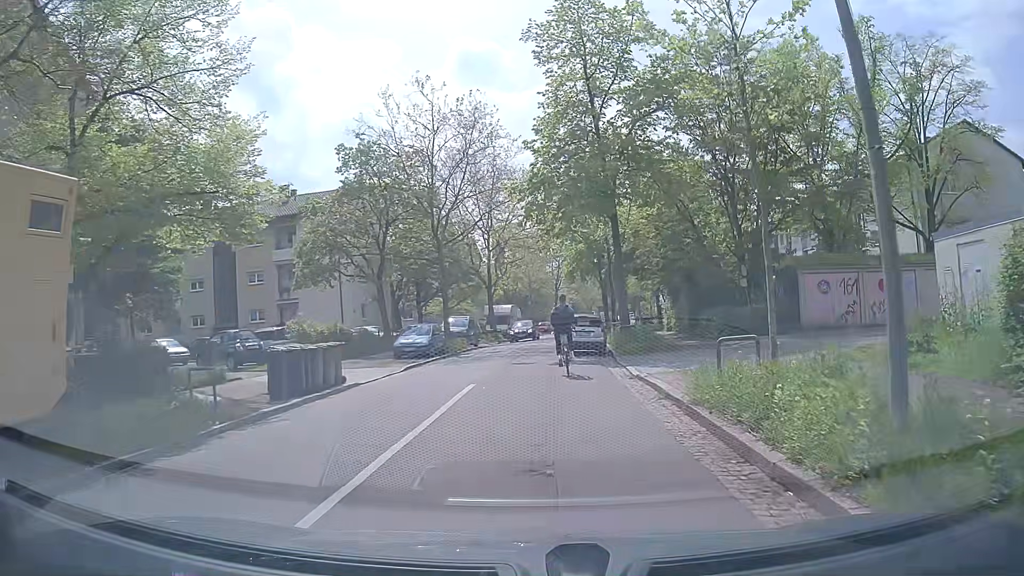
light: Day
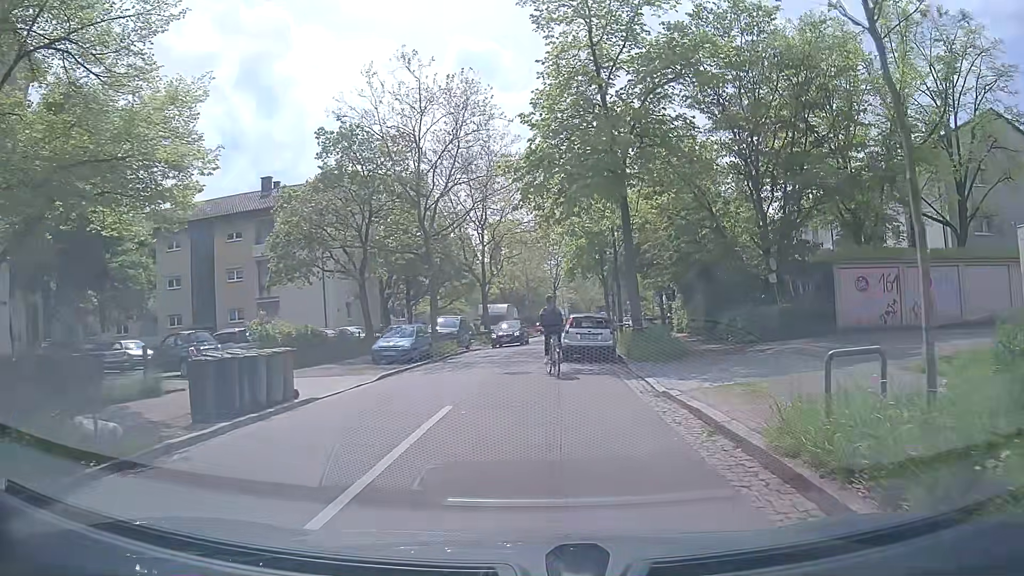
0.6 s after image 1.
(0.0, +3.4) m; 0°
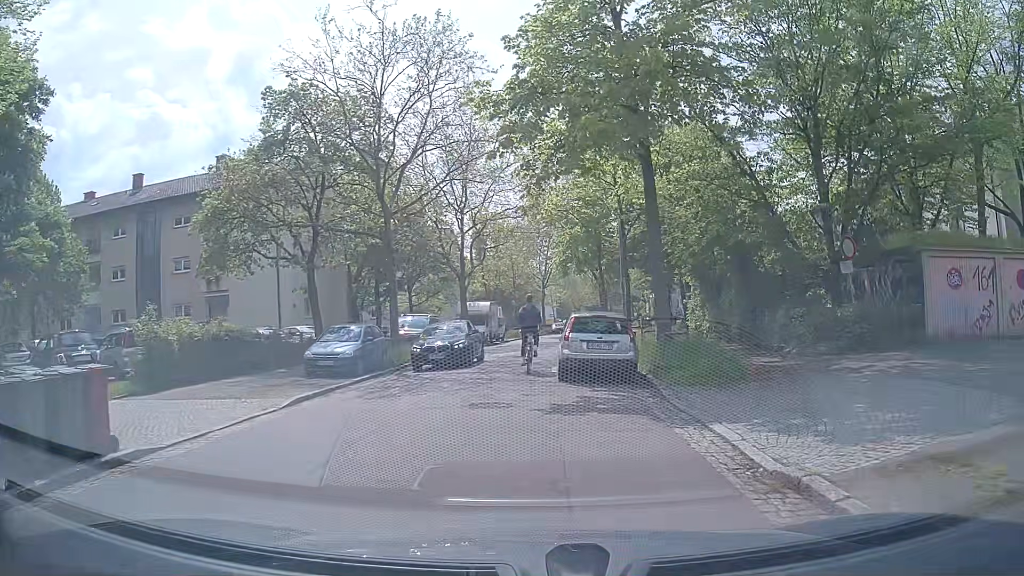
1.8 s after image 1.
(0.0, +6.3) m; 0°
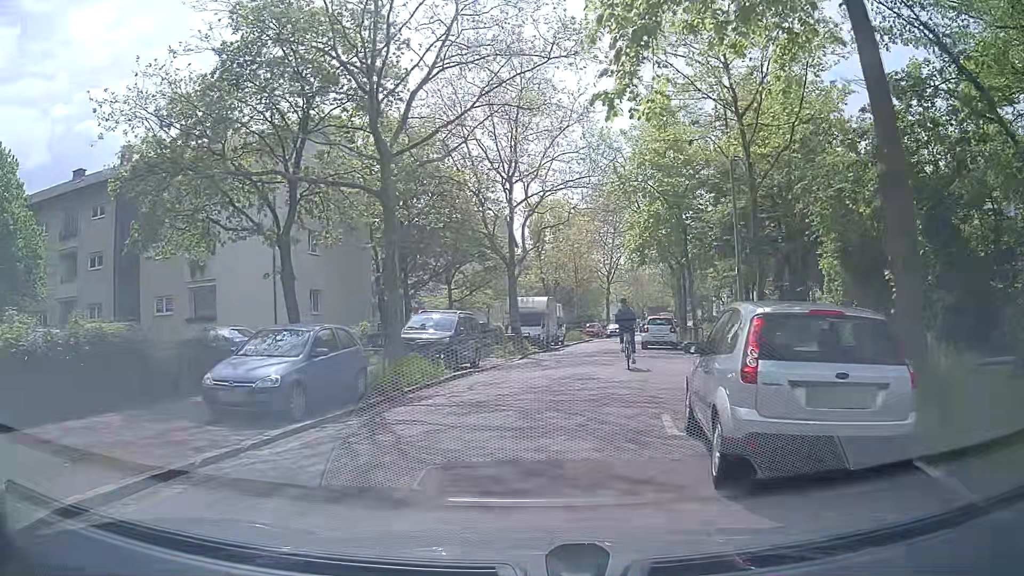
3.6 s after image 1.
(0.0, +9.0) m; -4°
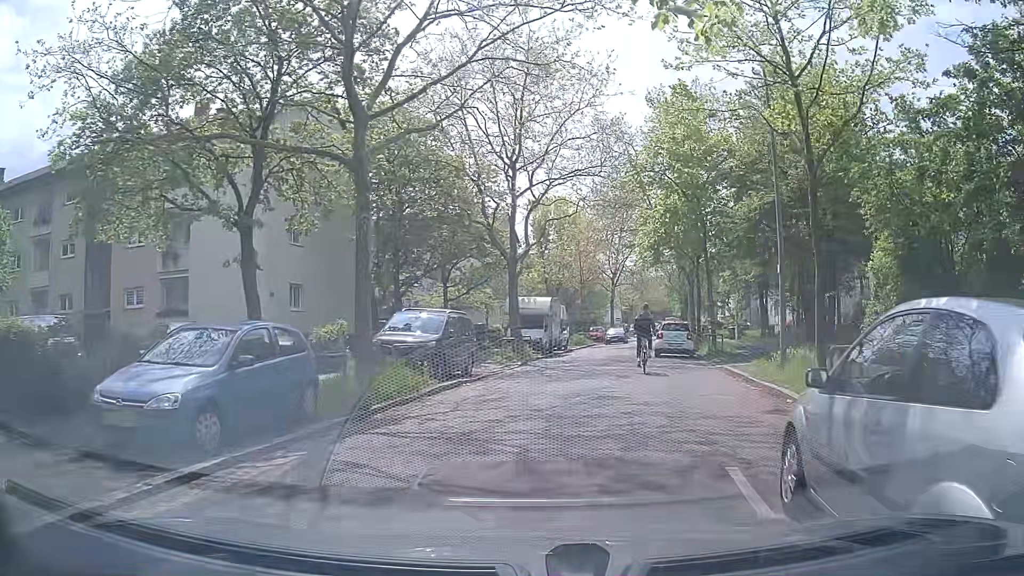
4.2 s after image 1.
(0.0, +3.1) m; +1°
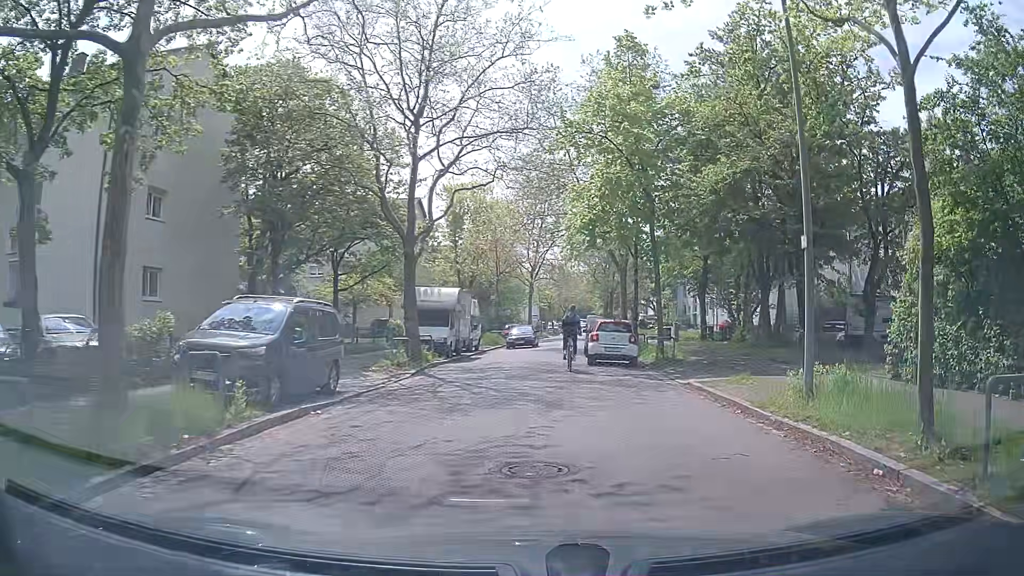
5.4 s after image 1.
(+0.2, +5.9) m; +8°
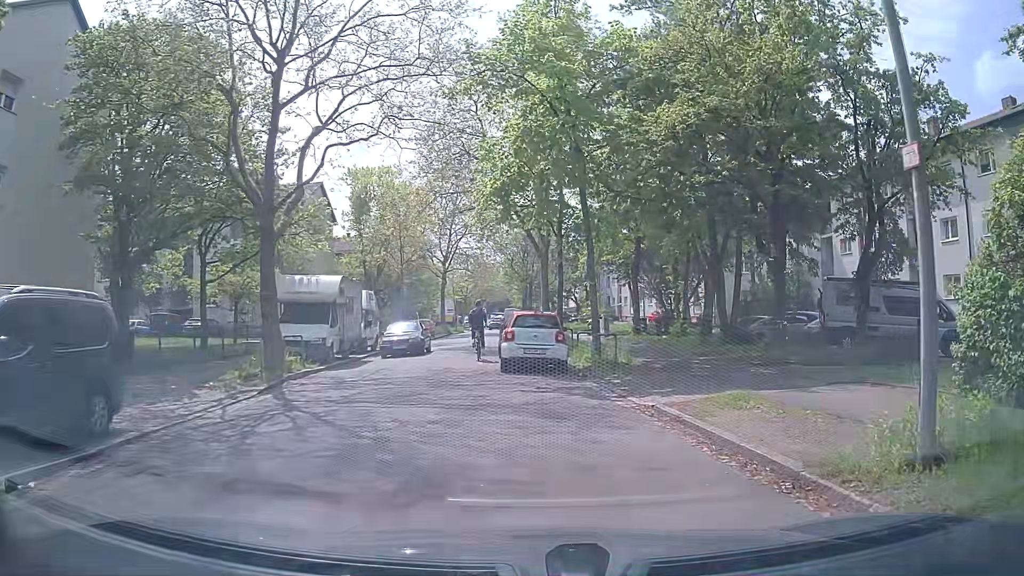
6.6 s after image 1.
(+0.3, +5.4) m; +6°
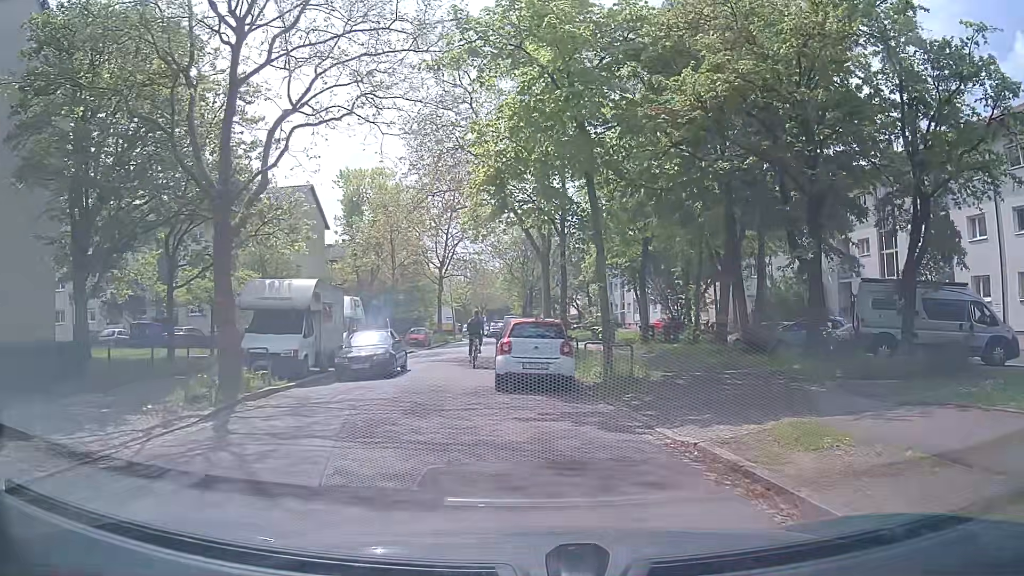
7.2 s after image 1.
(0.0, +2.7) m; 0°
